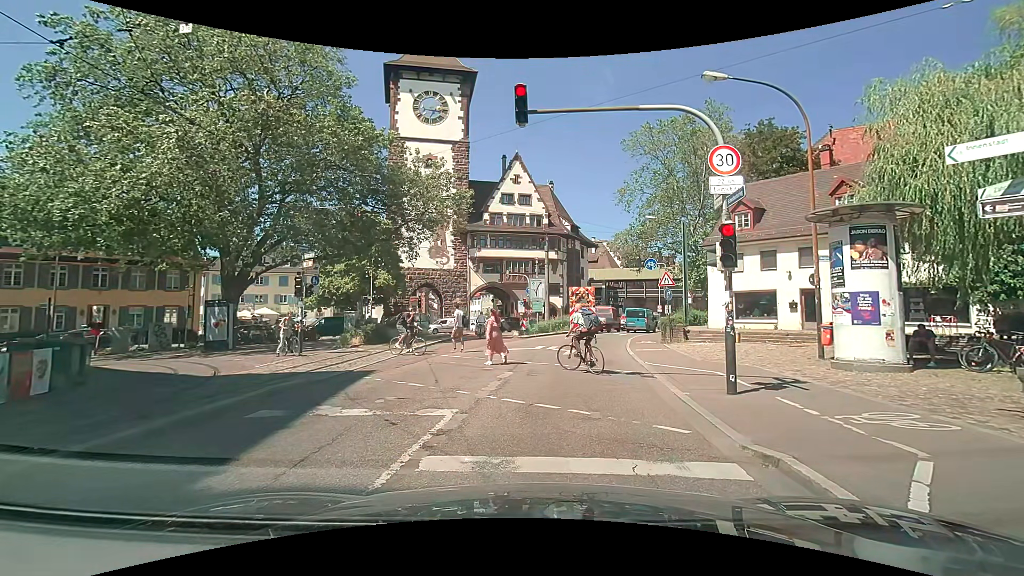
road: primary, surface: asphalt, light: Day
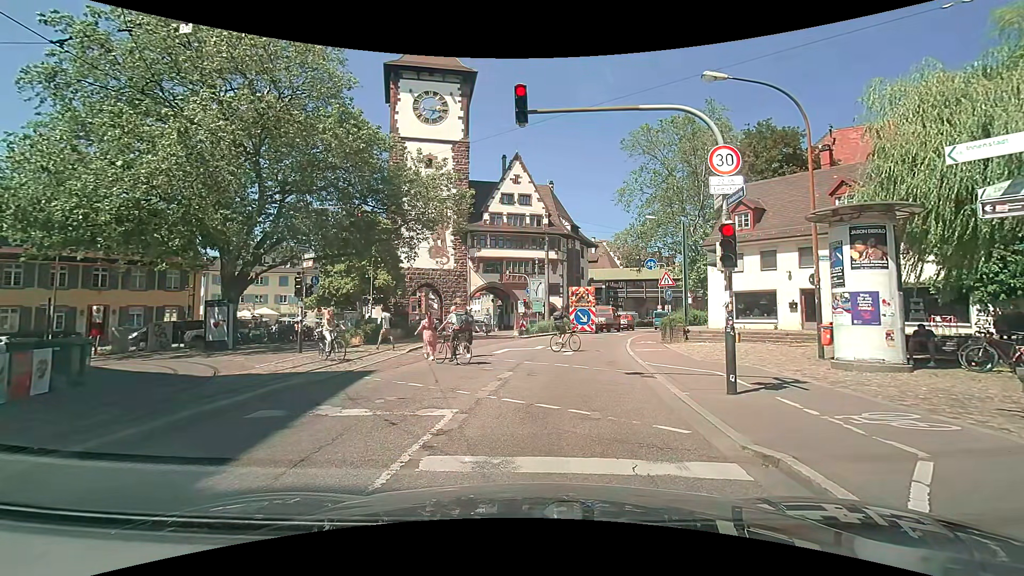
(0.0, 0.0) m; 0°
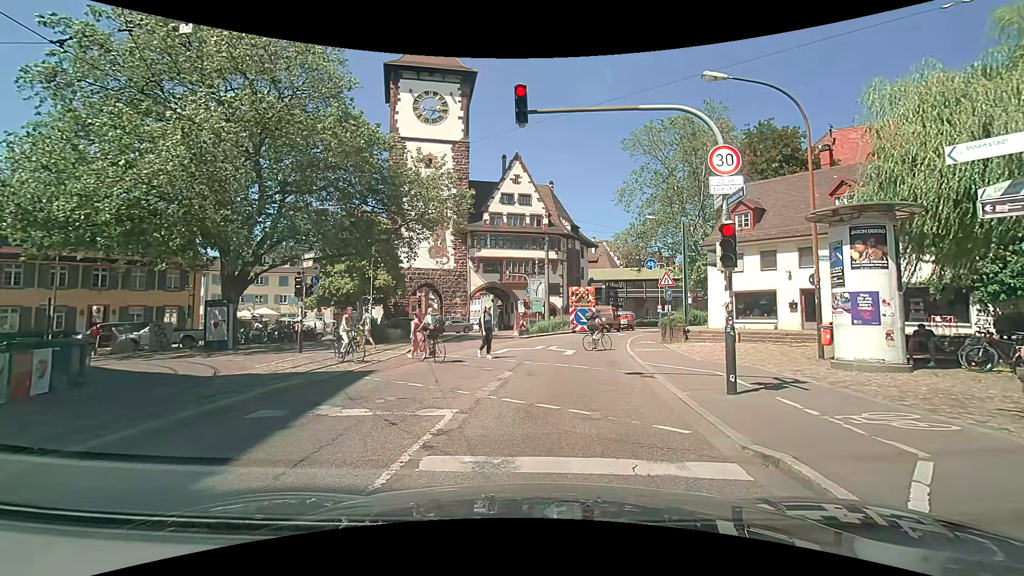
(0.0, 0.0) m; 0°
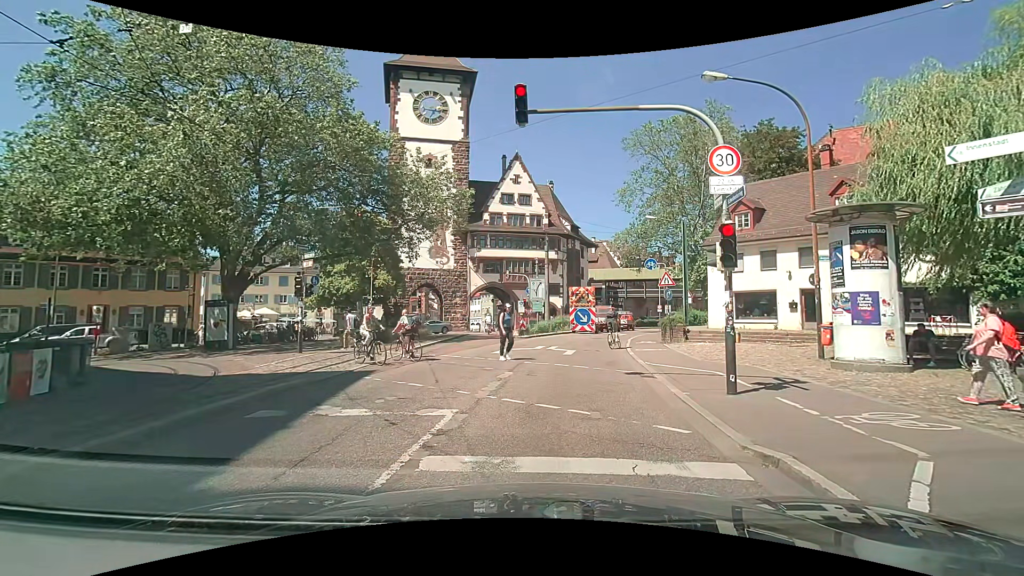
(0.0, 0.0) m; 0°
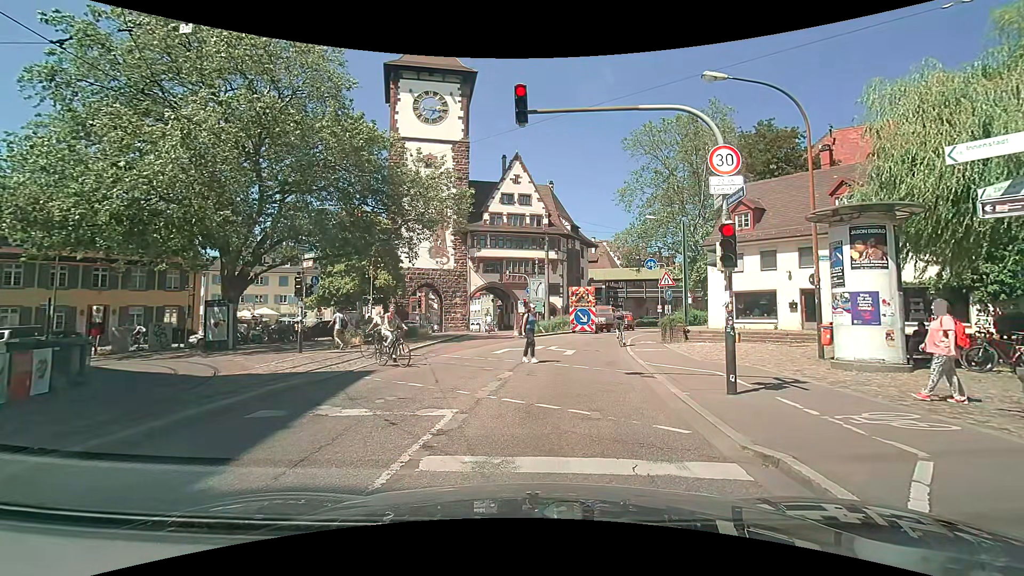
(0.0, 0.0) m; 0°
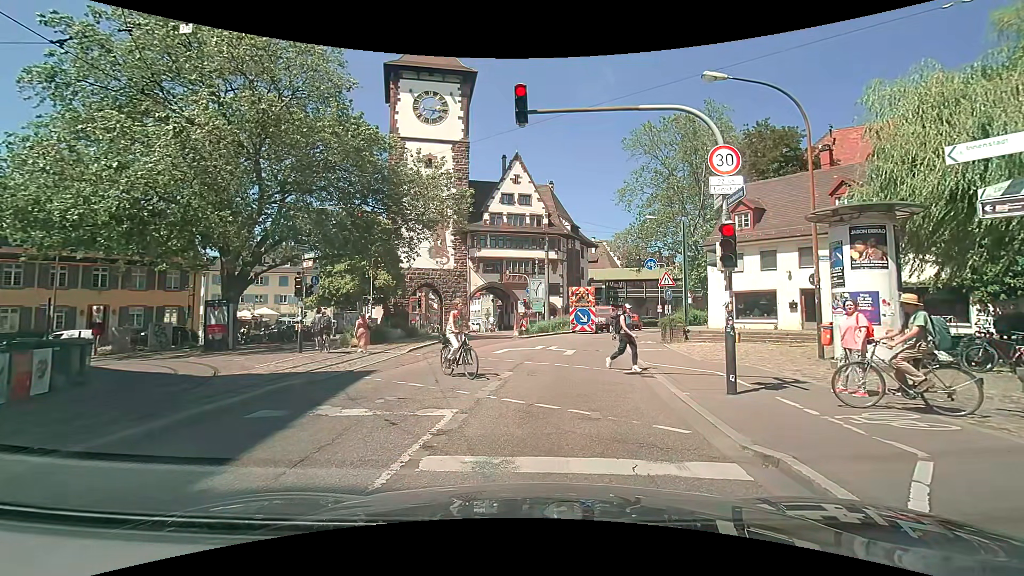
(0.0, 0.0) m; 0°
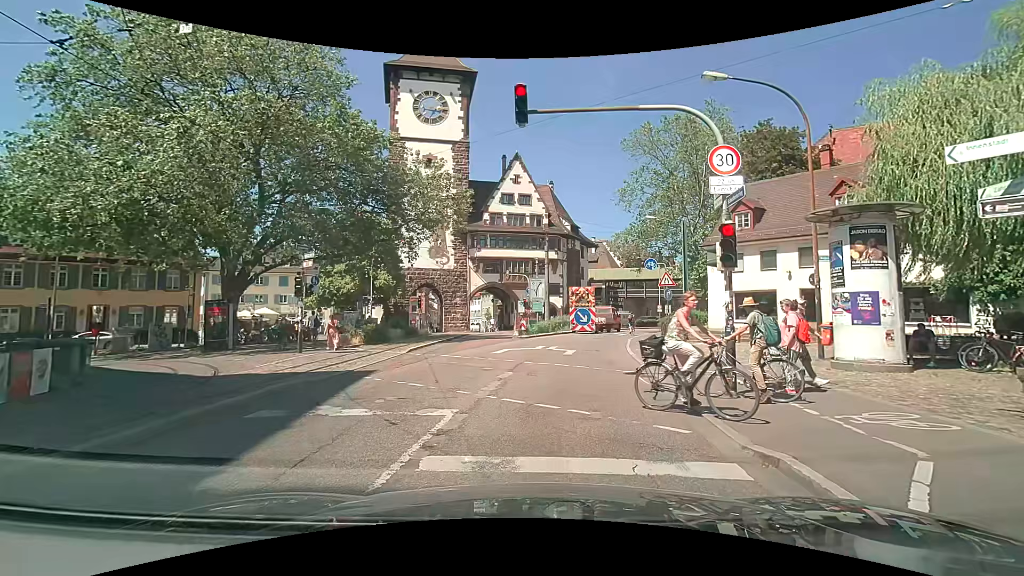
(0.0, 0.0) m; 0°
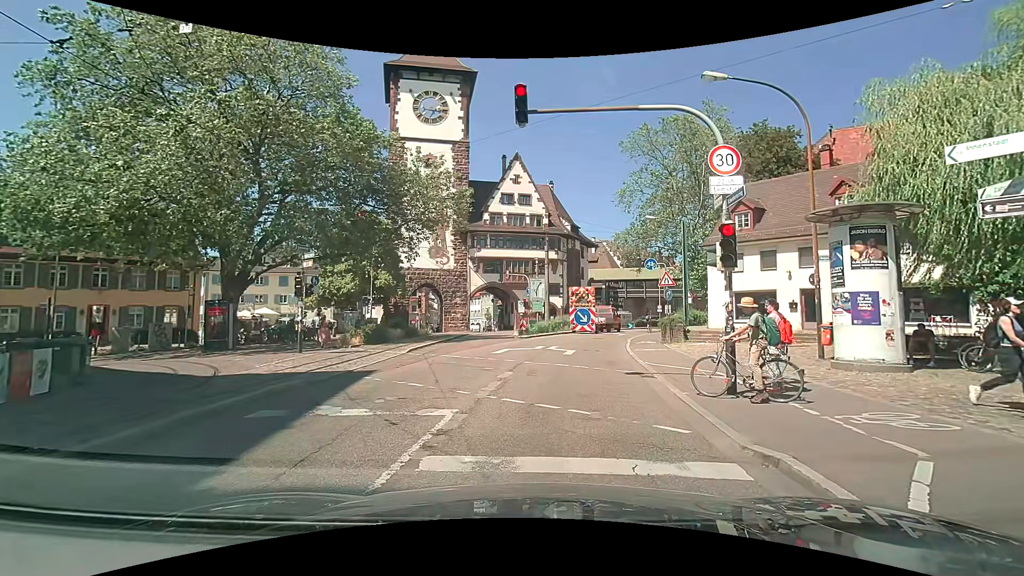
(0.0, 0.0) m; 0°
(+1, +10) (+2, +20) (+4, +30) (+8, +39) (+12, +48) (+17, +57) (+22, +66) (+28, +74) (+35, +81) (+42, +88) m
